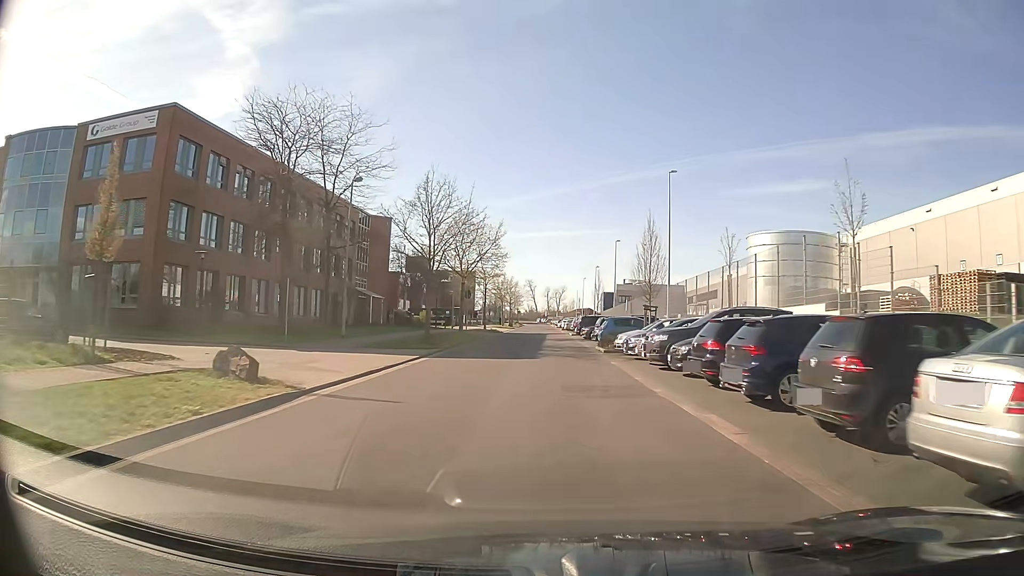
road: unclassified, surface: asphalt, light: Day
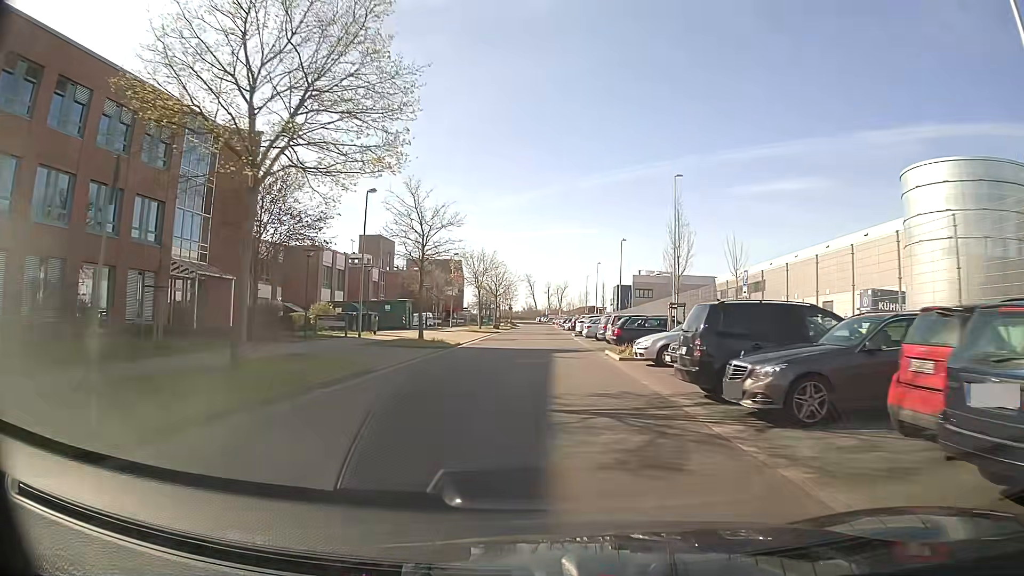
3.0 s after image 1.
(+0.1, +36.0) m; 0°
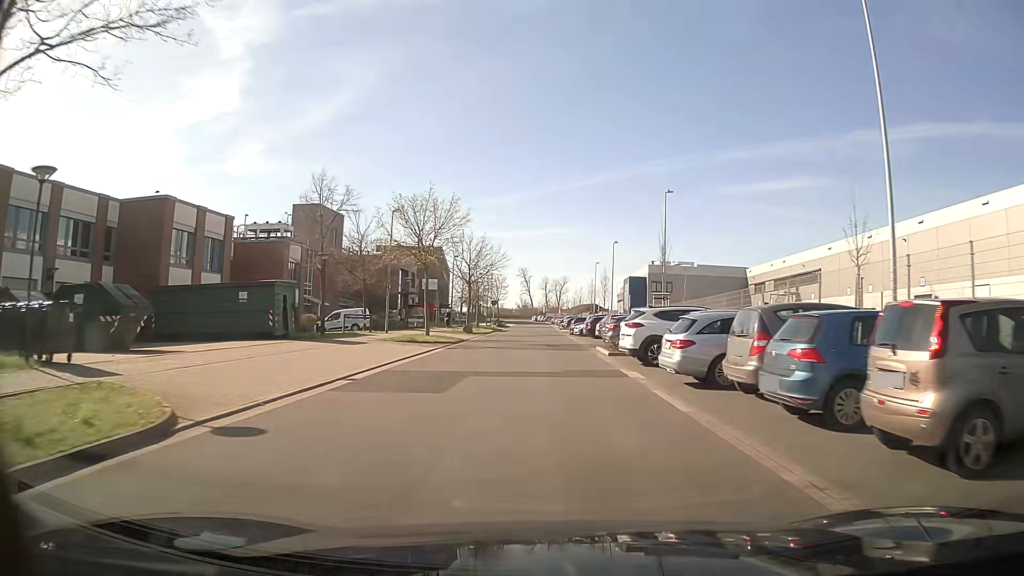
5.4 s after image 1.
(+0.2, +28.0) m; +1°
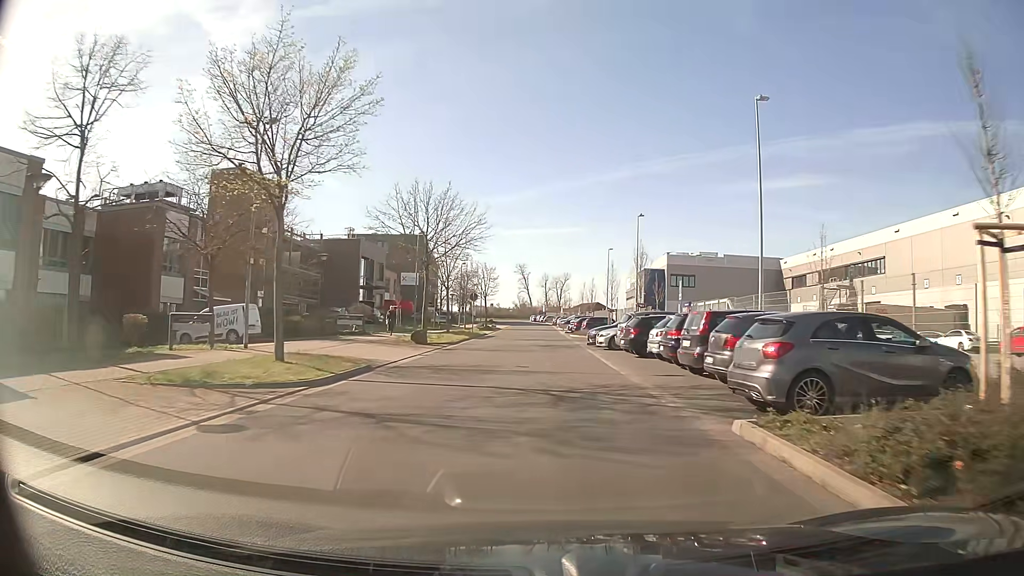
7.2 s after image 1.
(0.0, +20.7) m; 0°
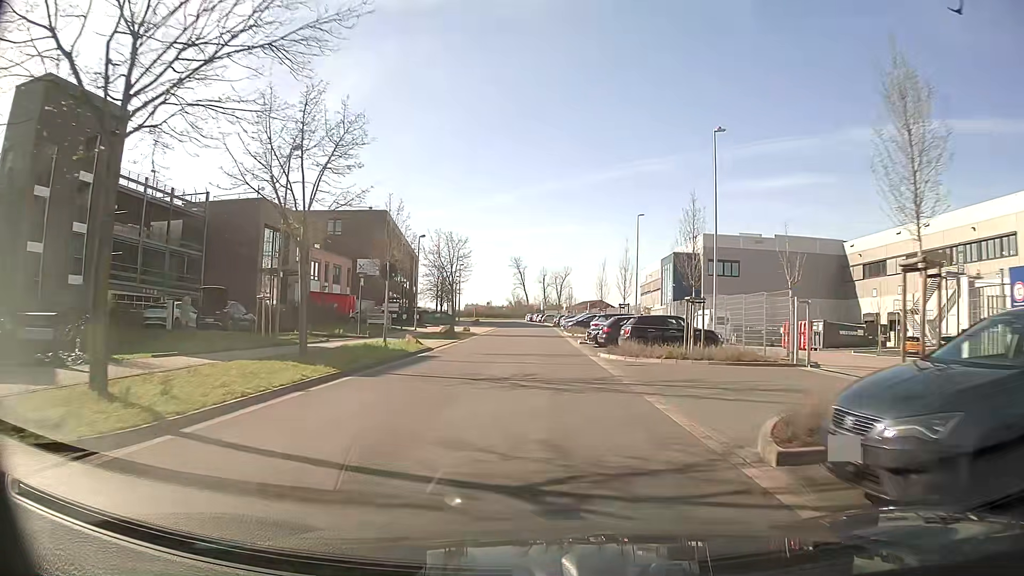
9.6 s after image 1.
(+0.1, +27.2) m; 0°
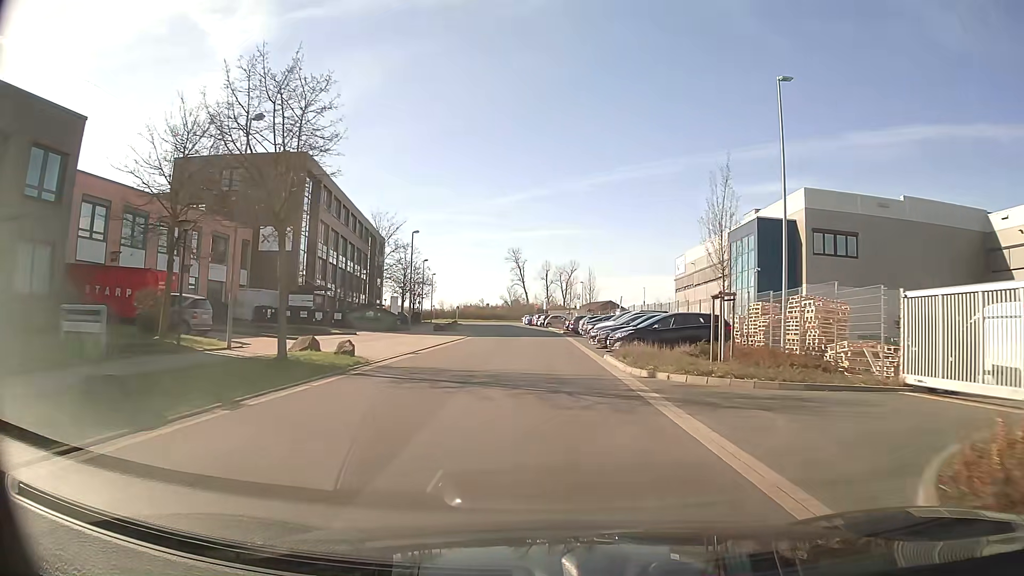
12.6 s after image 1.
(-0.2, +33.9) m; 0°
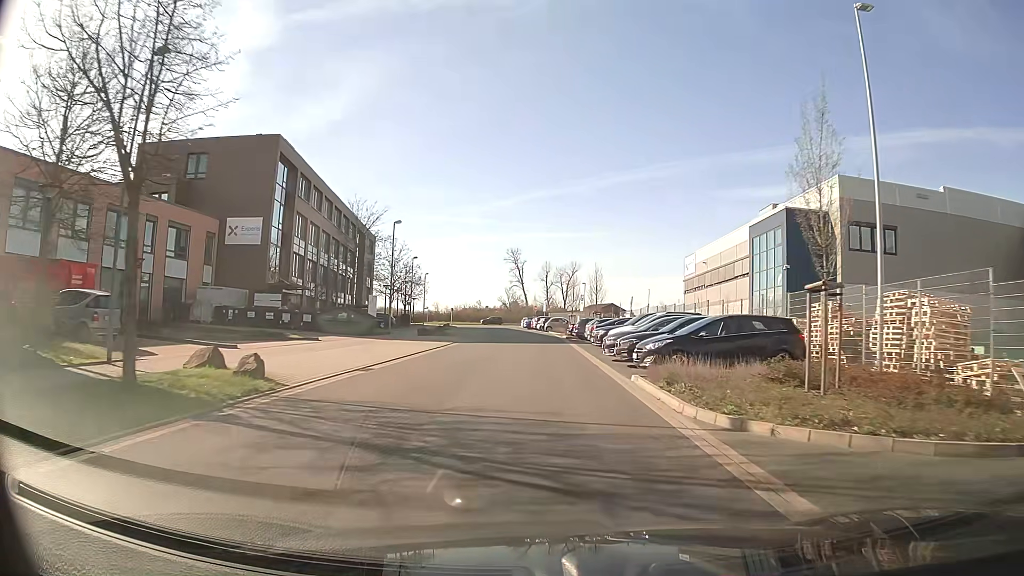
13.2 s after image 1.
(0.0, +6.8) m; 0°
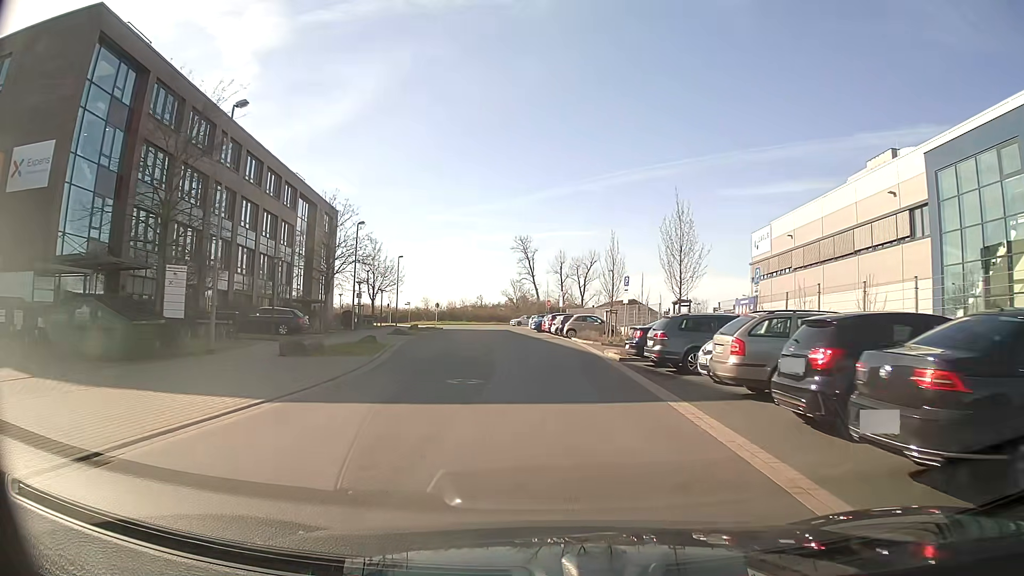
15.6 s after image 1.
(-0.1, +26.9) m; -1°
(0, +10) (0, +20) (-1, +30) (-1, +40) (-2, +50) (-3, +60) (-4, +70) (-5, +80) (-5, +90) (-9, +99) m
